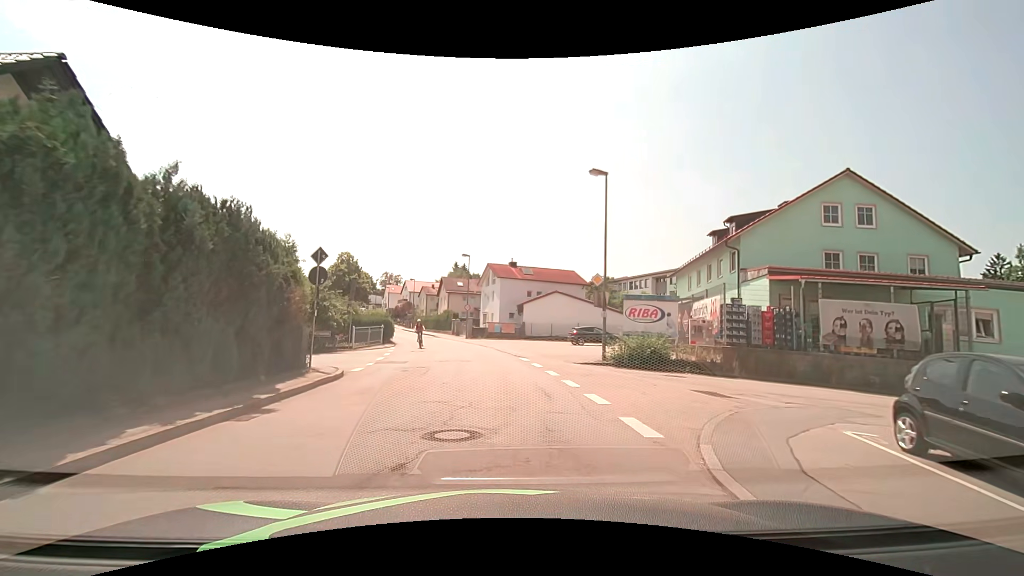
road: unclassified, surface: asphalt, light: Day
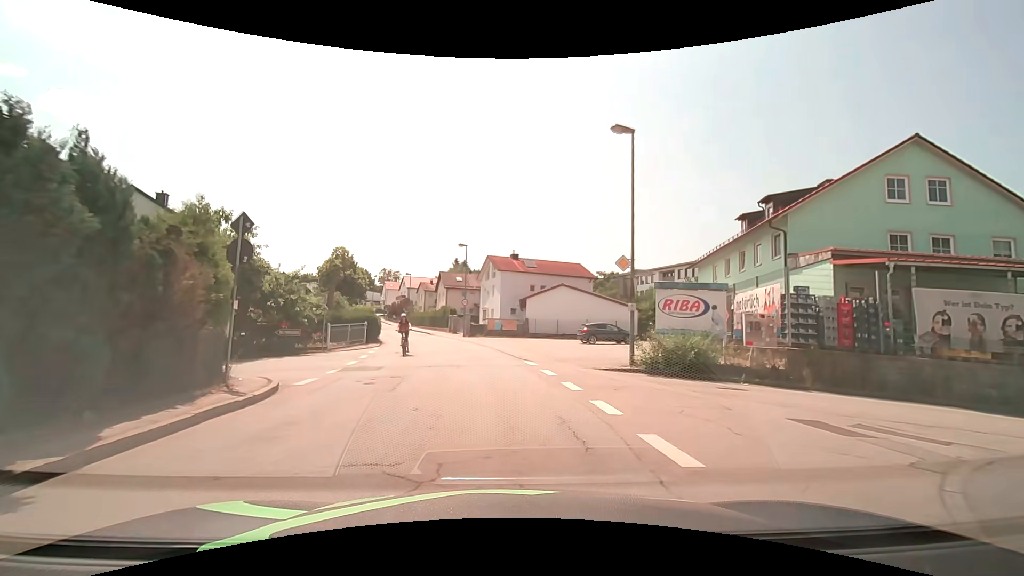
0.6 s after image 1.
(0.0, +4.4) m; 0°
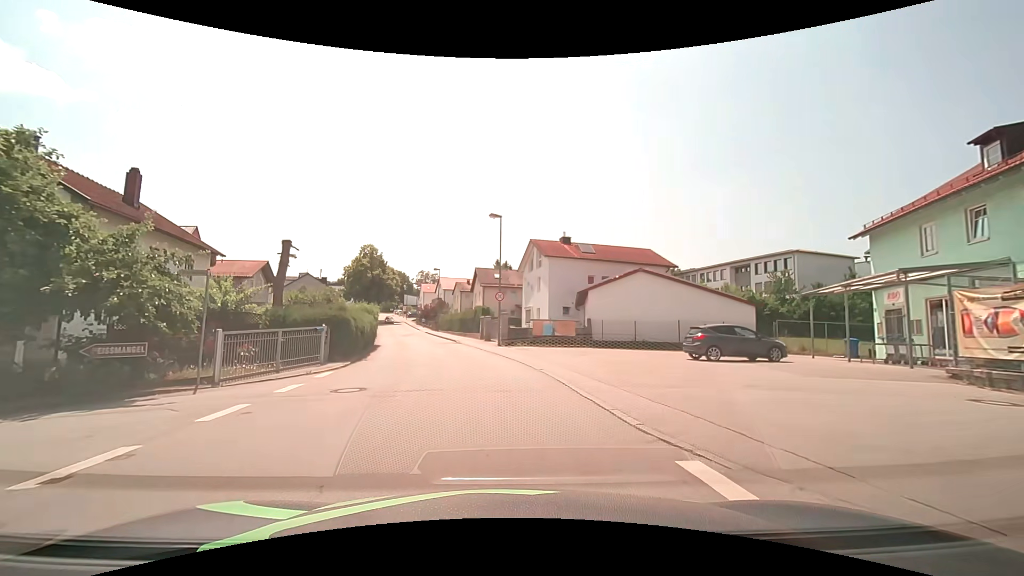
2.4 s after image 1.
(-0.5, +13.4) m; -5°
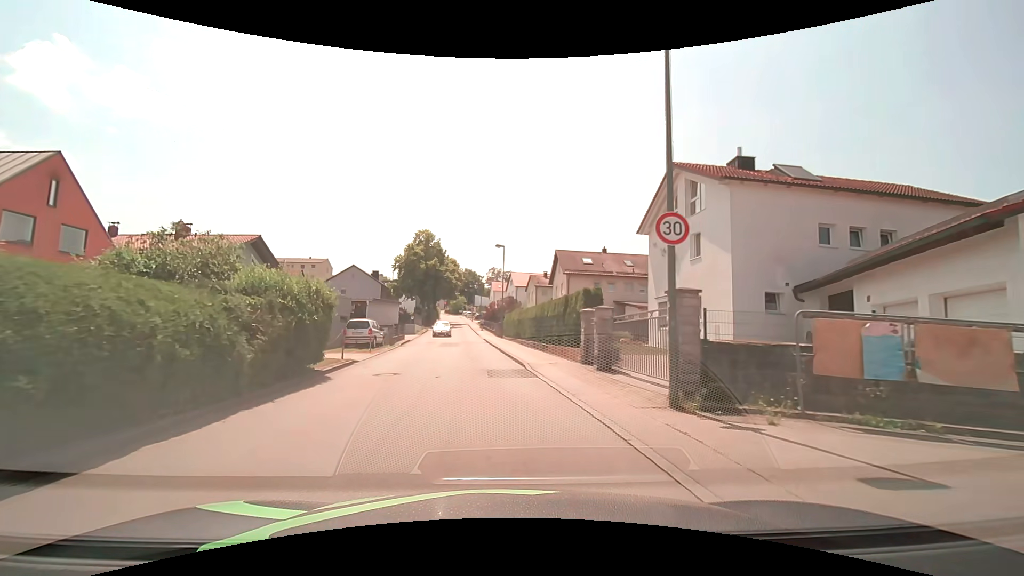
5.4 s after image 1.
(-1.6, +22.0) m; -8°
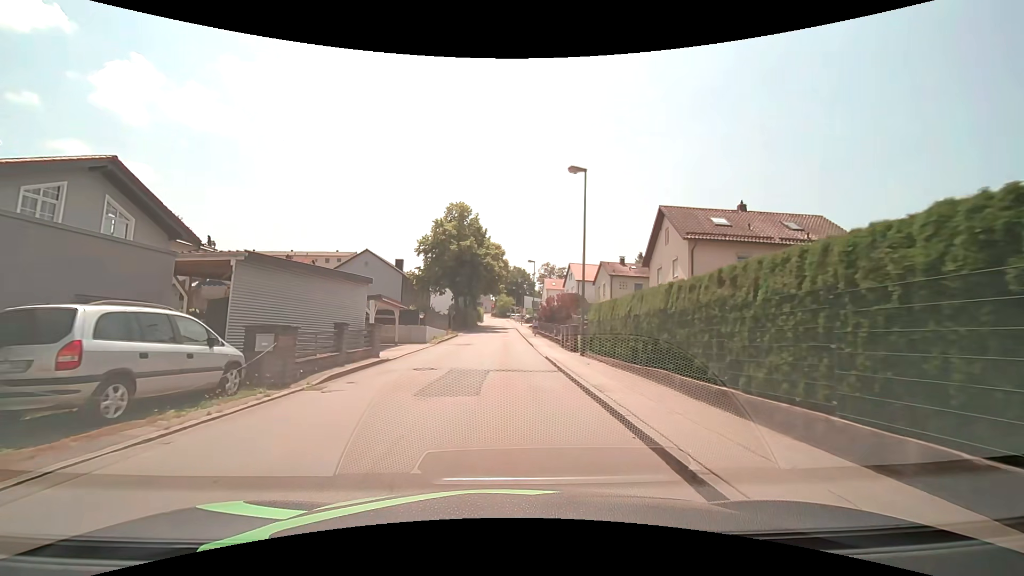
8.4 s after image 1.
(-1.6, +22.2) m; -6°
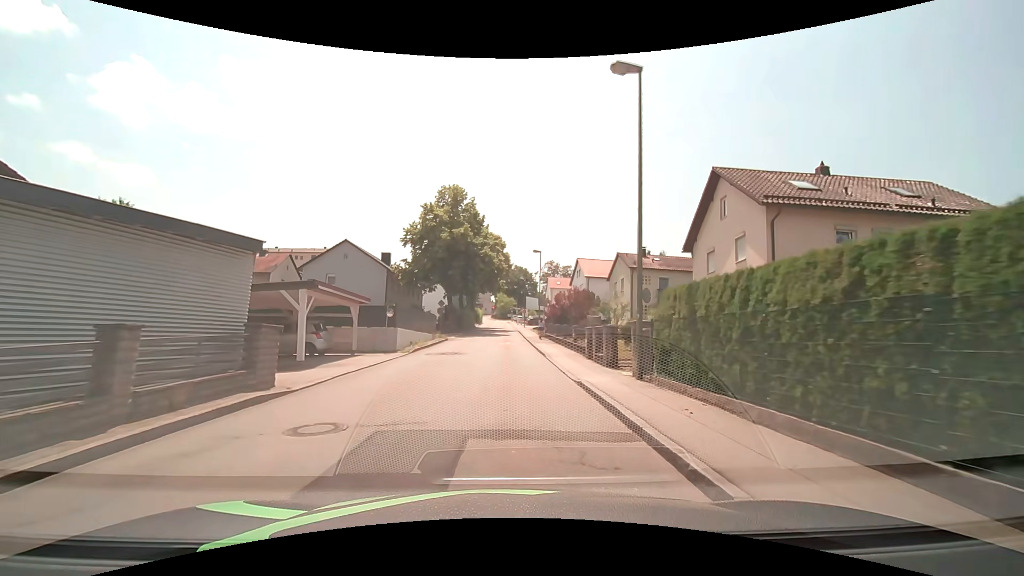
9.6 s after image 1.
(0.0, +8.9) m; 0°
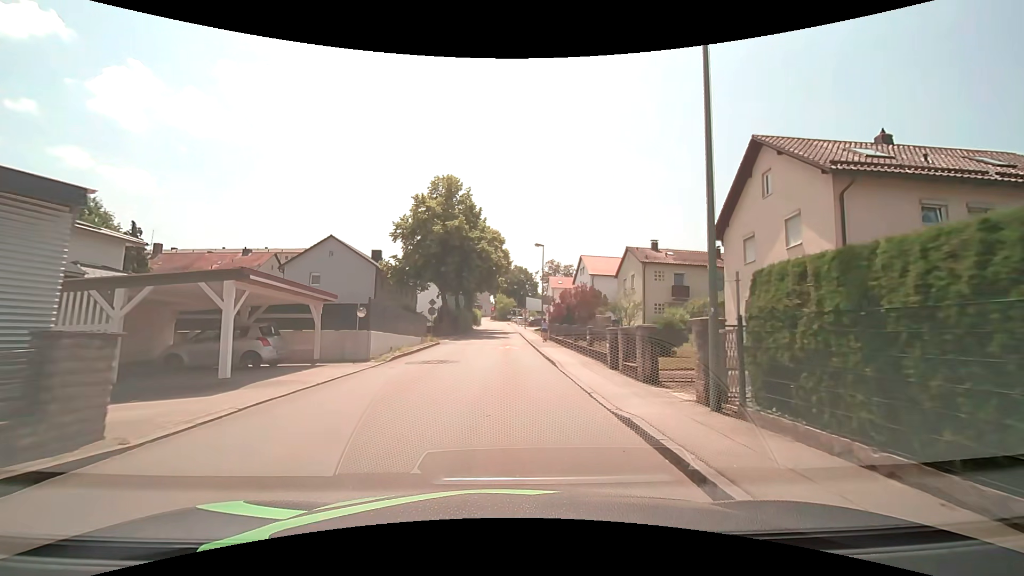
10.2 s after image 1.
(0.0, +4.4) m; 0°
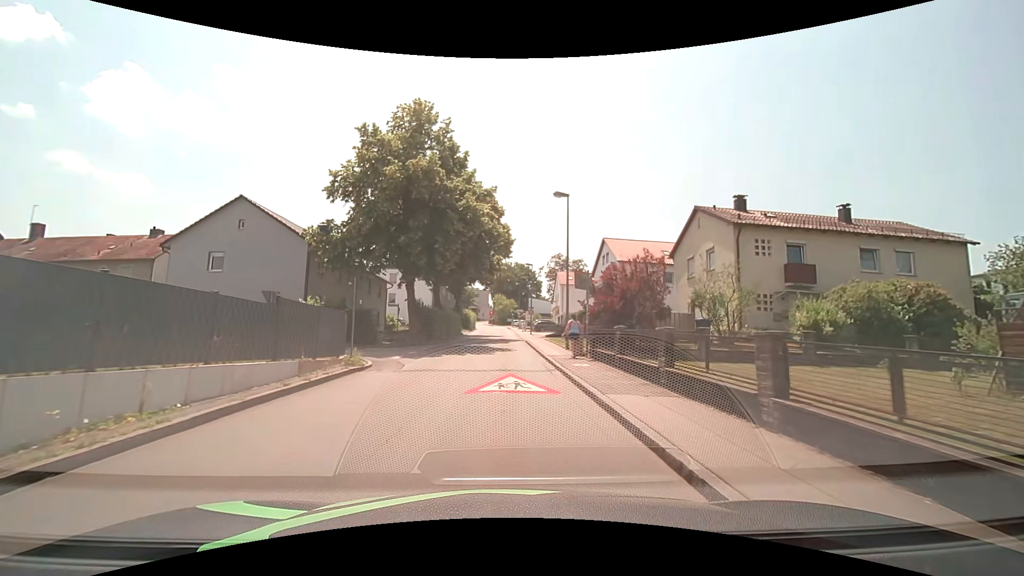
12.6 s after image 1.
(-0.1, +17.6) m; 0°
(0, +10) (0, +20) (0, +30) (0, +40) (0, +50) (0, +60) (0, +70) (-1, +80) (-1, +90) (-2, +100) m
